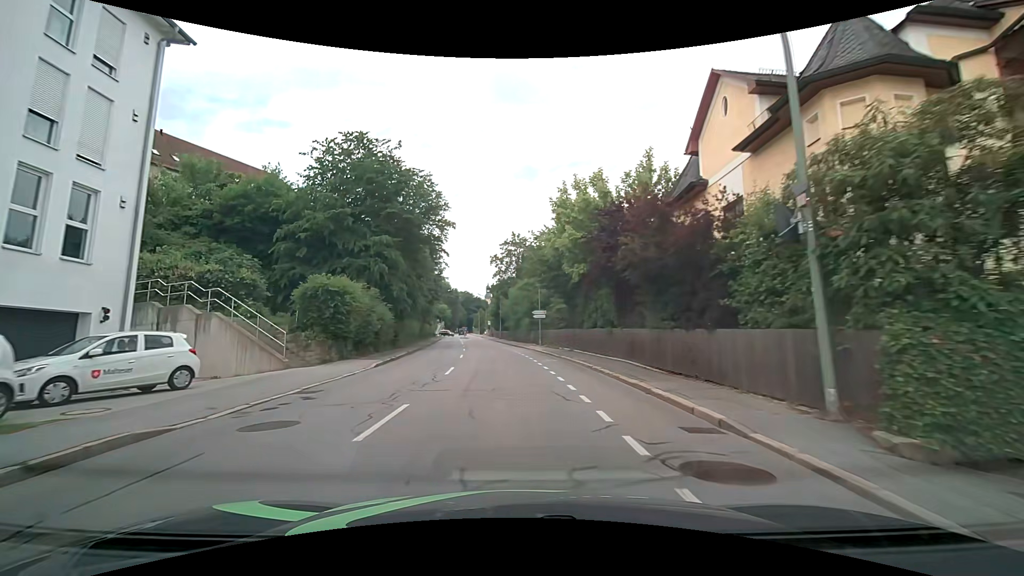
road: tertiary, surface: asphalt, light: Day
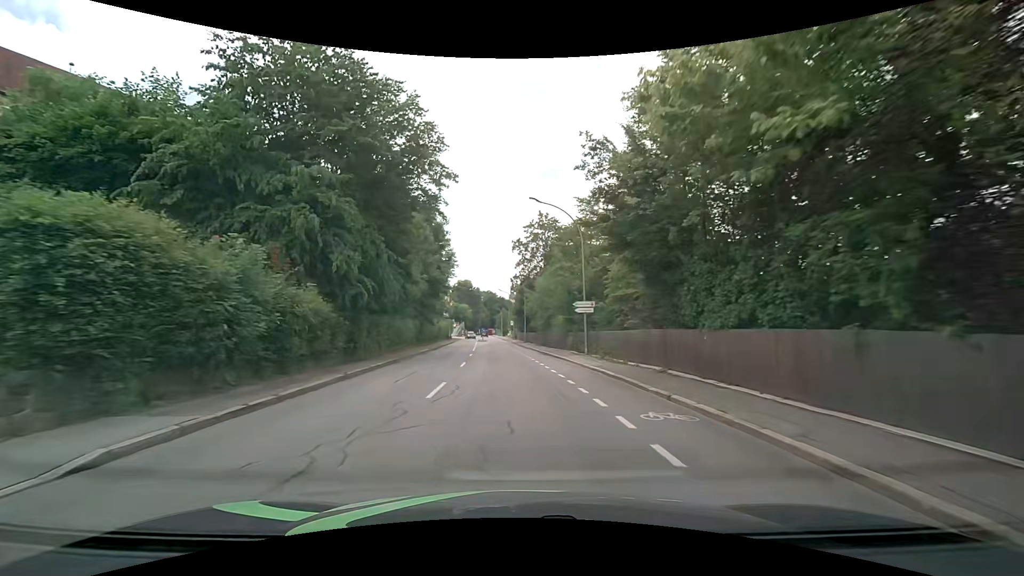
(-0.4, +14.4) m; -3°
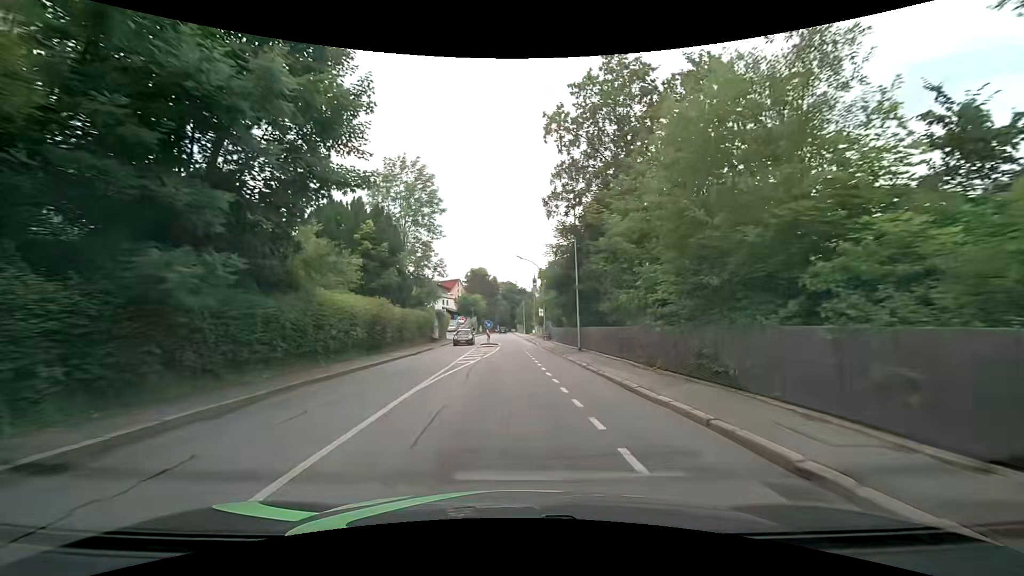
(-1.2, +36.3) m; -3°
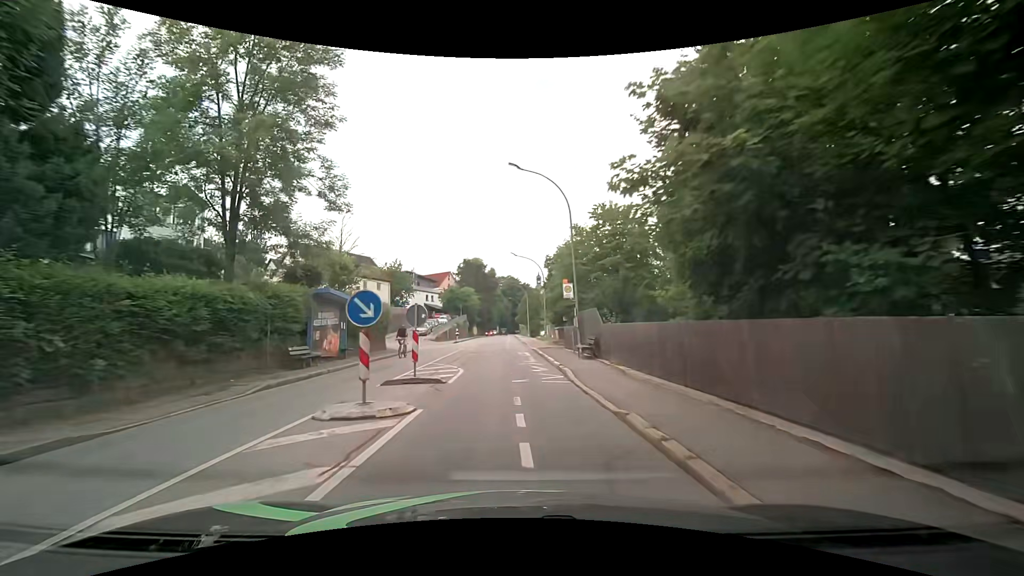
(+0.3, +30.0) m; 0°
